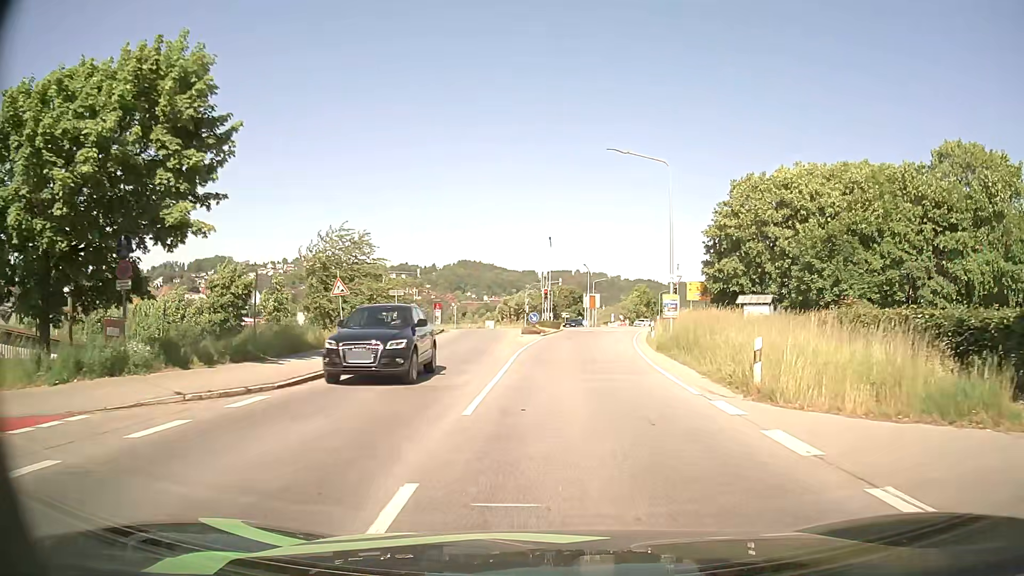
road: secondary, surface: asphalt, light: Day
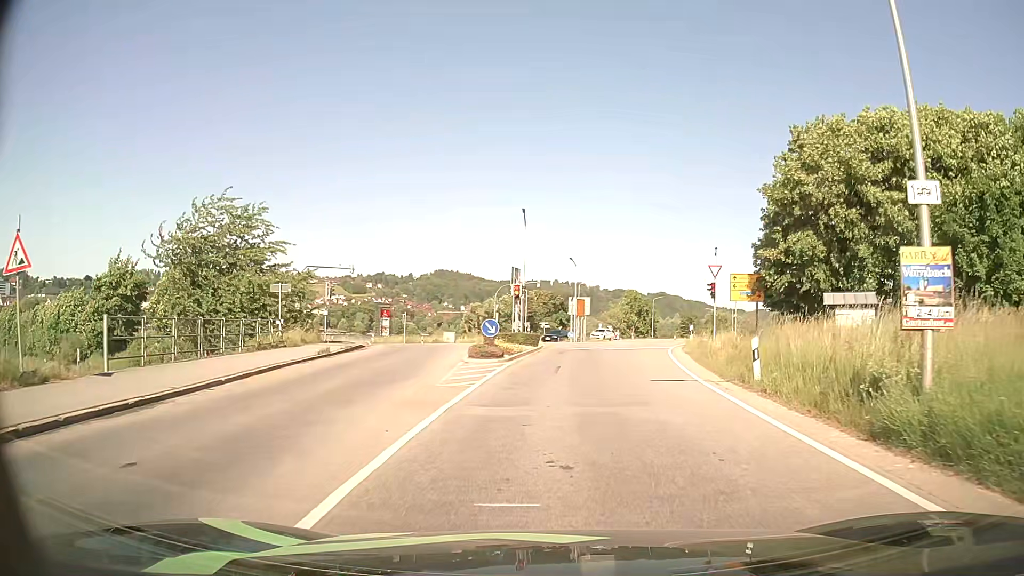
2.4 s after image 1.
(+0.4, +18.7) m; +3°
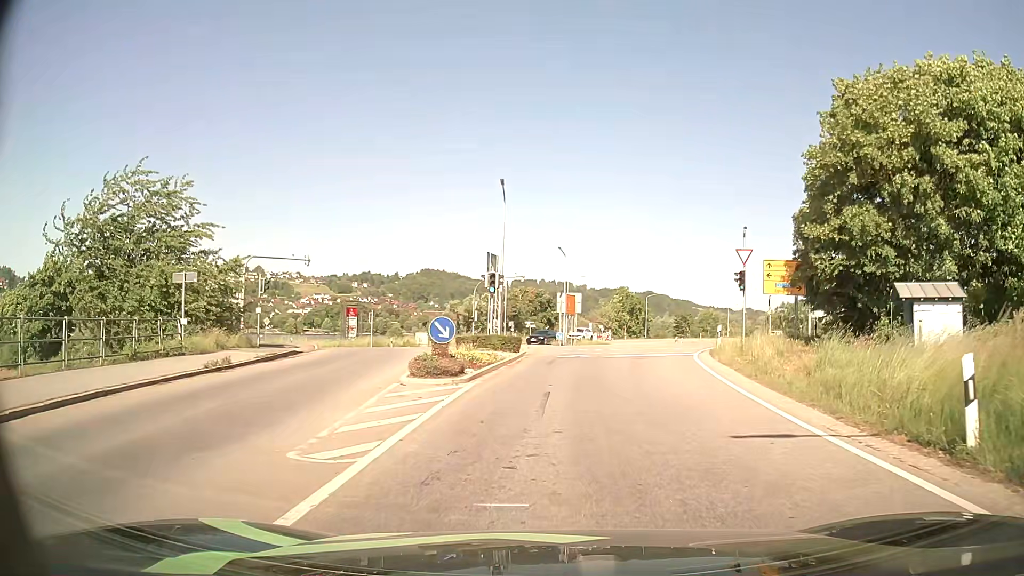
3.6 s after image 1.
(0.0, +7.9) m; +1°
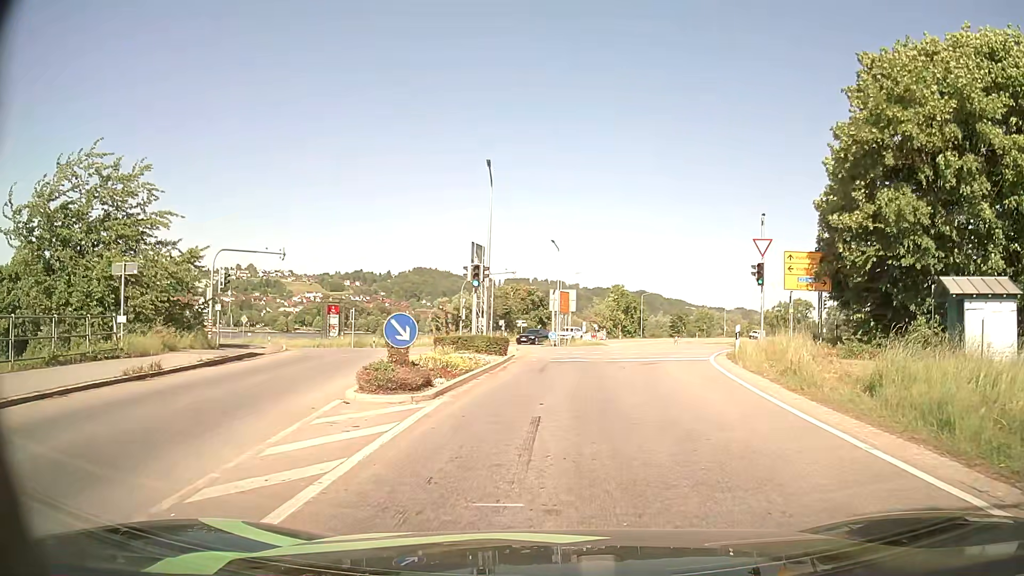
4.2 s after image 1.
(0.0, +3.5) m; 0°
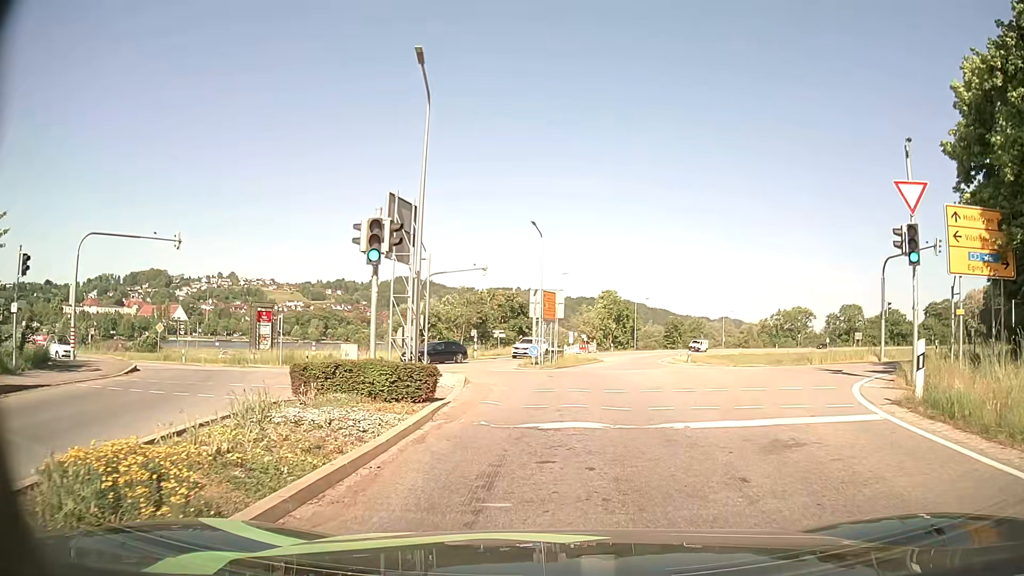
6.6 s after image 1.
(+0.2, +12.4) m; +2°
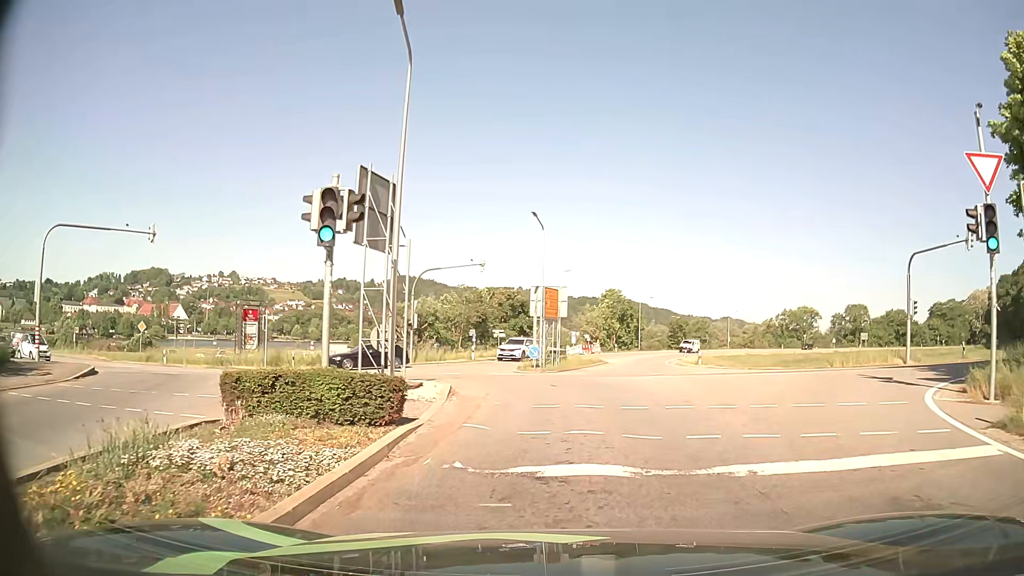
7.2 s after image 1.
(0.0, +2.8) m; 0°
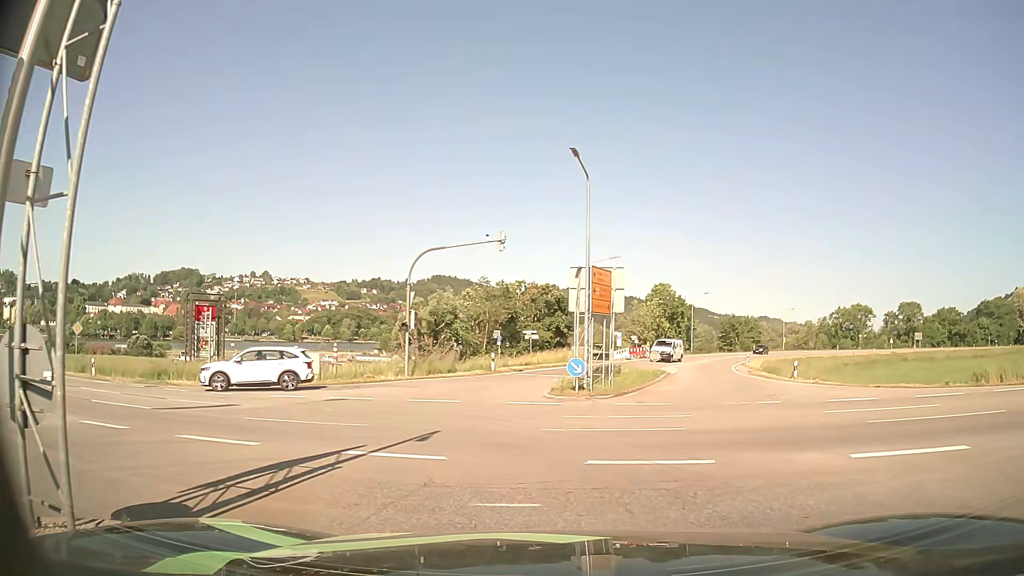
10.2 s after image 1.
(-0.2, +11.7) m; -4°
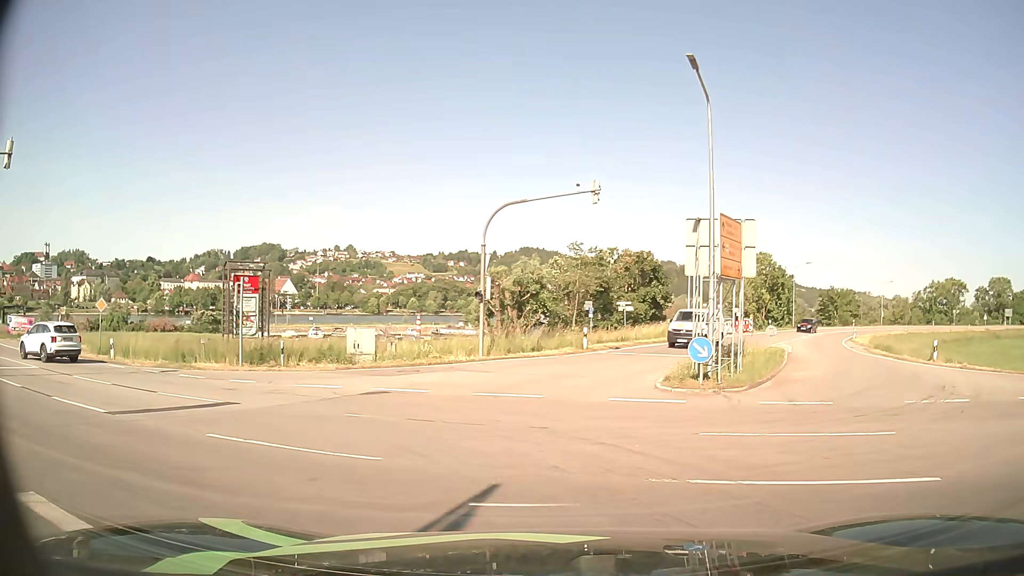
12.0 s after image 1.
(-0.3, +5.4) m; -8°
